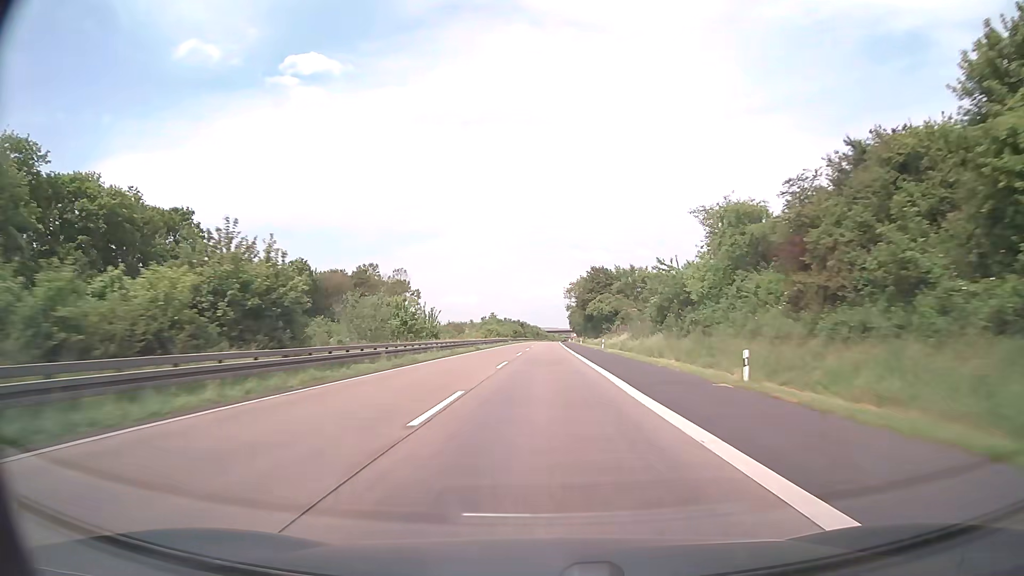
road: motorway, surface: asphalt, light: Day
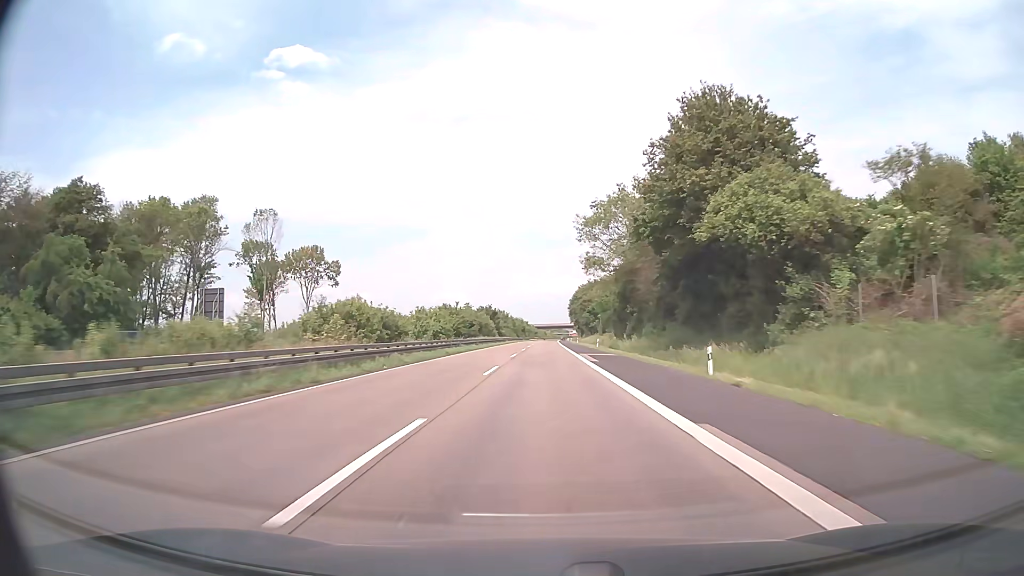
(+0.4, +95.4) m; +1°
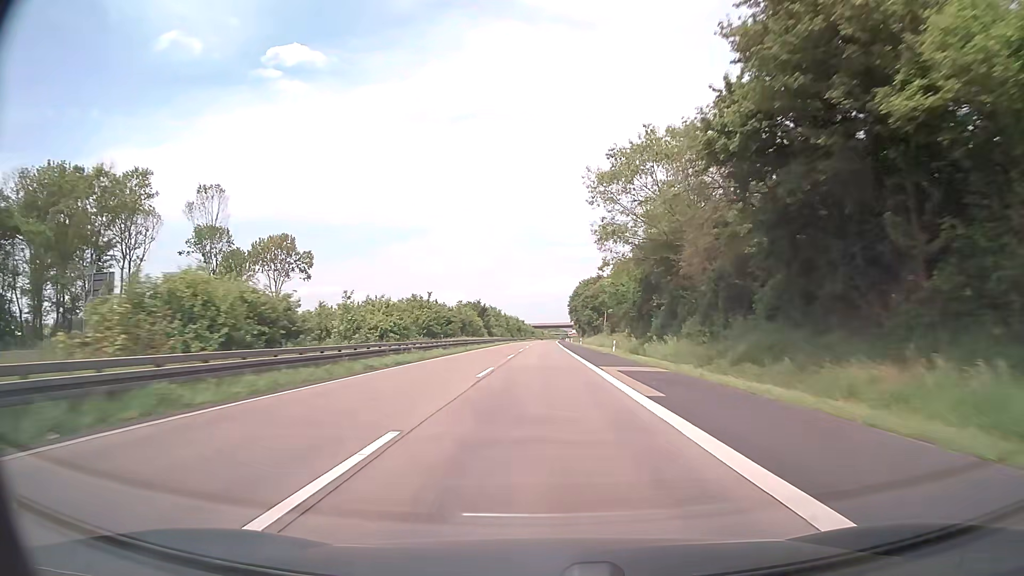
(0.0, +19.1) m; 0°
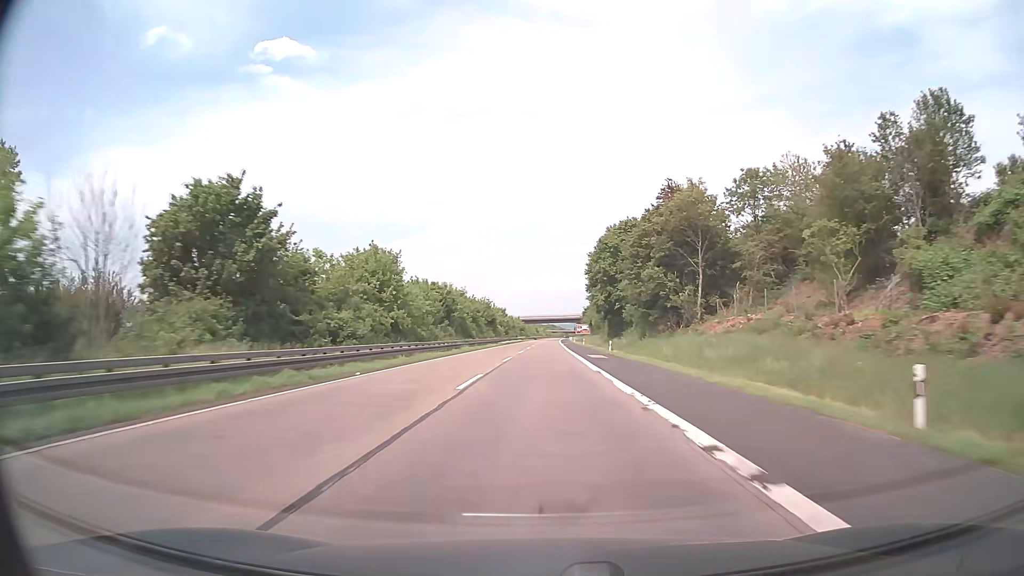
(+0.5, +95.4) m; 0°
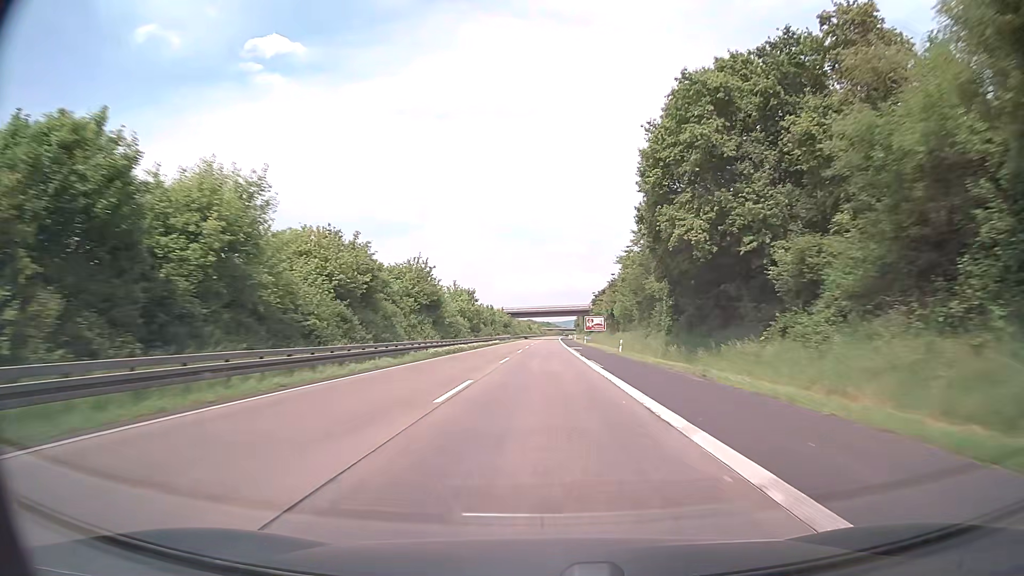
(+0.4, +57.2) m; +1°
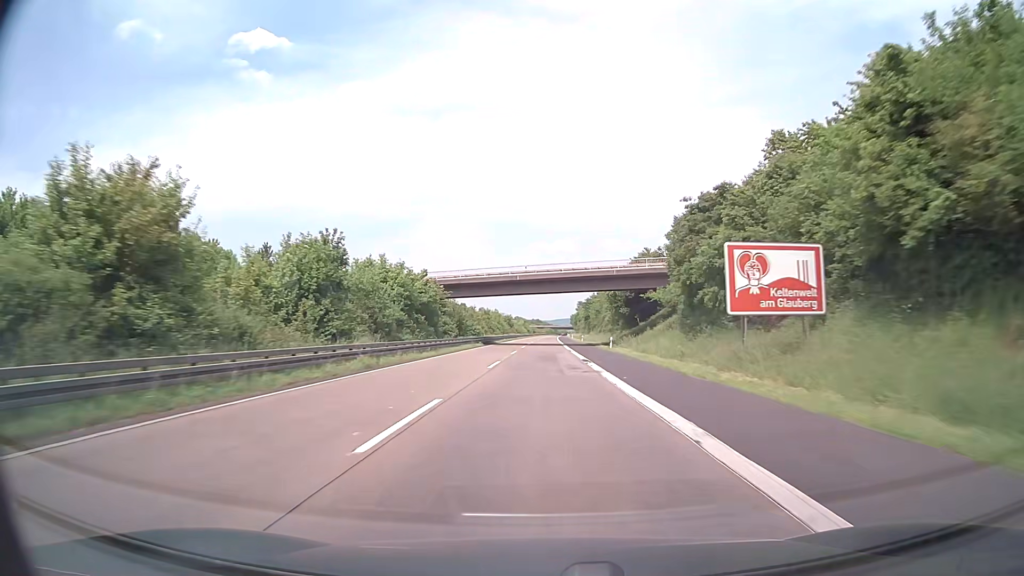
(+0.5, +95.3) m; +1°
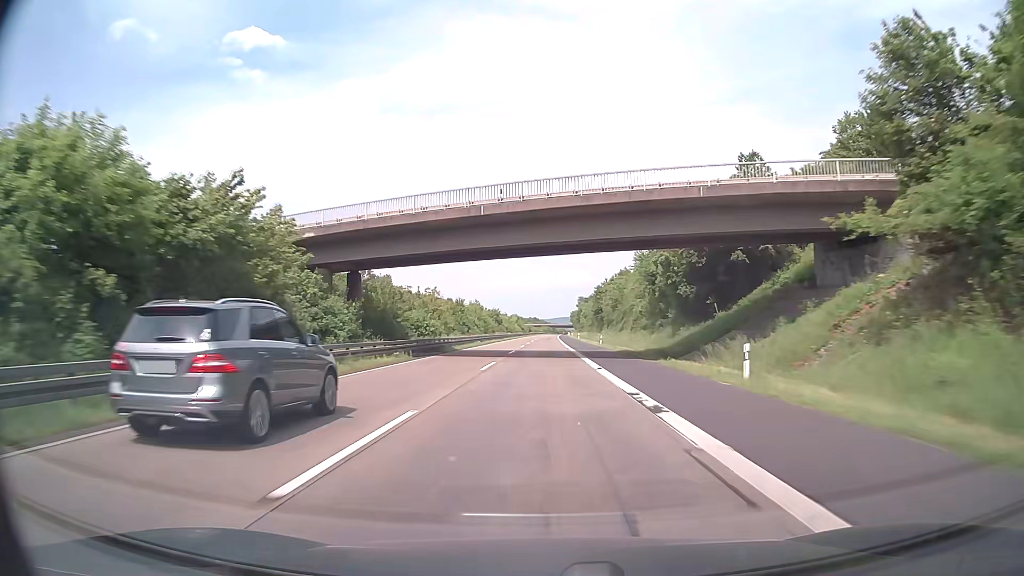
(+0.1, +38.1) m; 0°
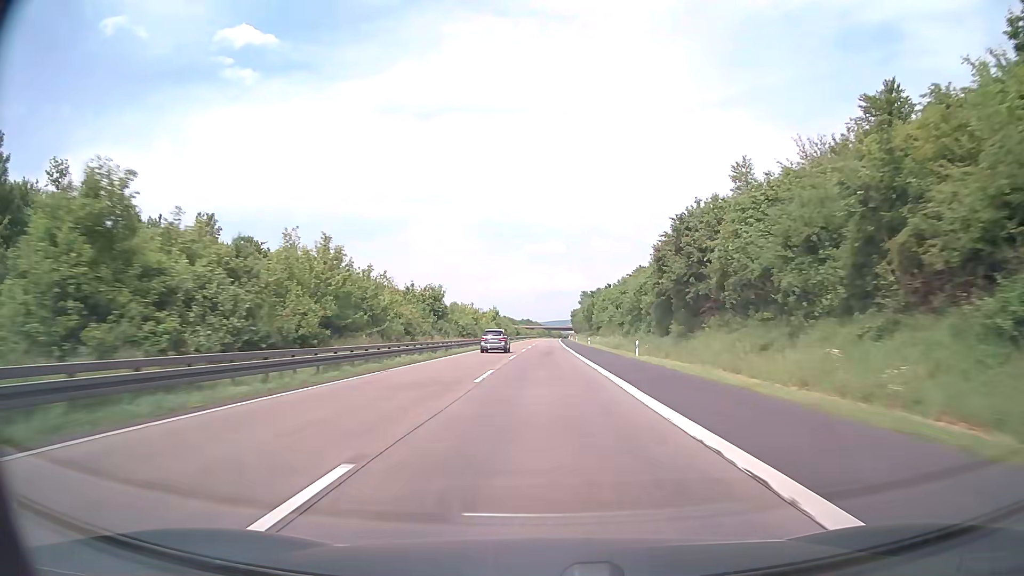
(-0.1, +76.2) m; +1°
(0, +10) (0, +20) (0, +30) (0, +40) (0, +50) (0, +60) (0, +70) (0, +80) (+1, +90) (+1, +100) m
